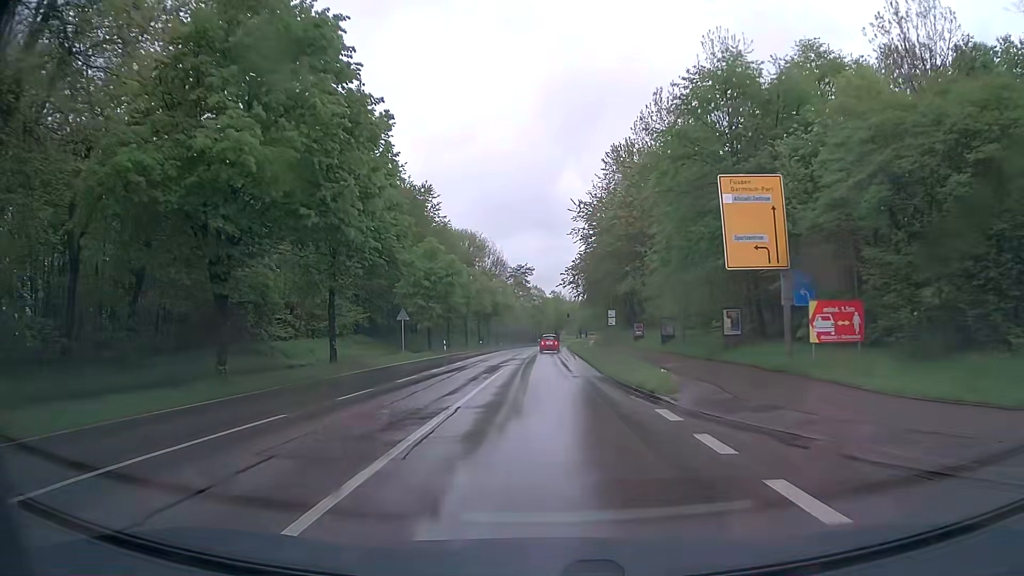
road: secondary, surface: asphalt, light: Day
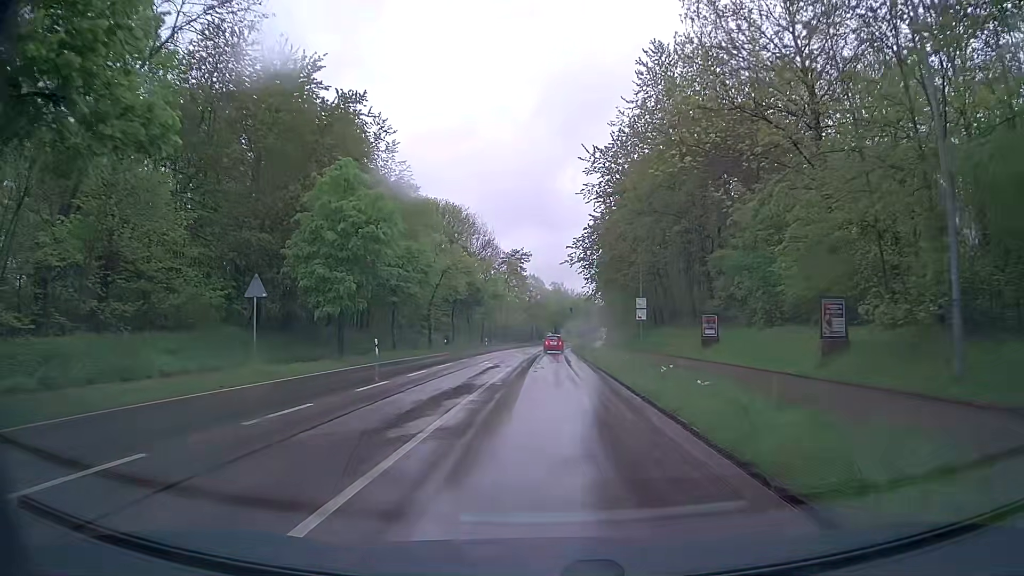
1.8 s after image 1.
(+0.1, +23.0) m; 0°
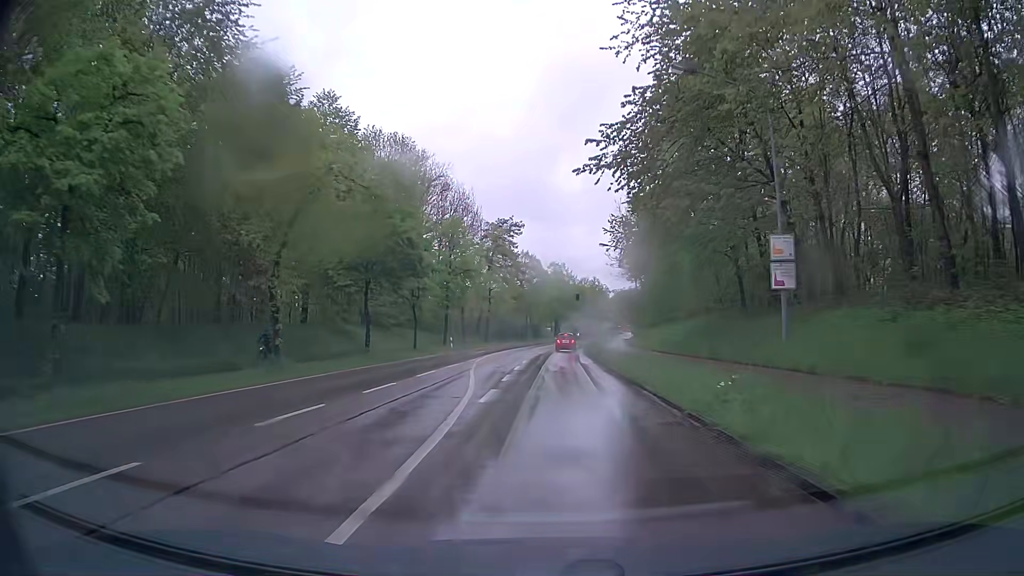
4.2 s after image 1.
(-0.1, +30.3) m; 0°
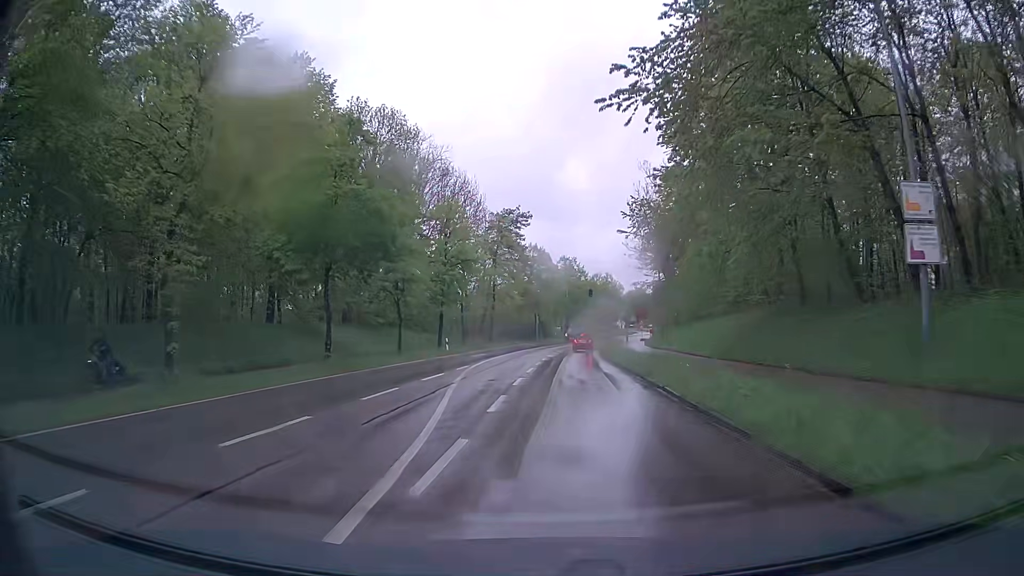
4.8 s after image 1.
(0.0, +7.6) m; 0°
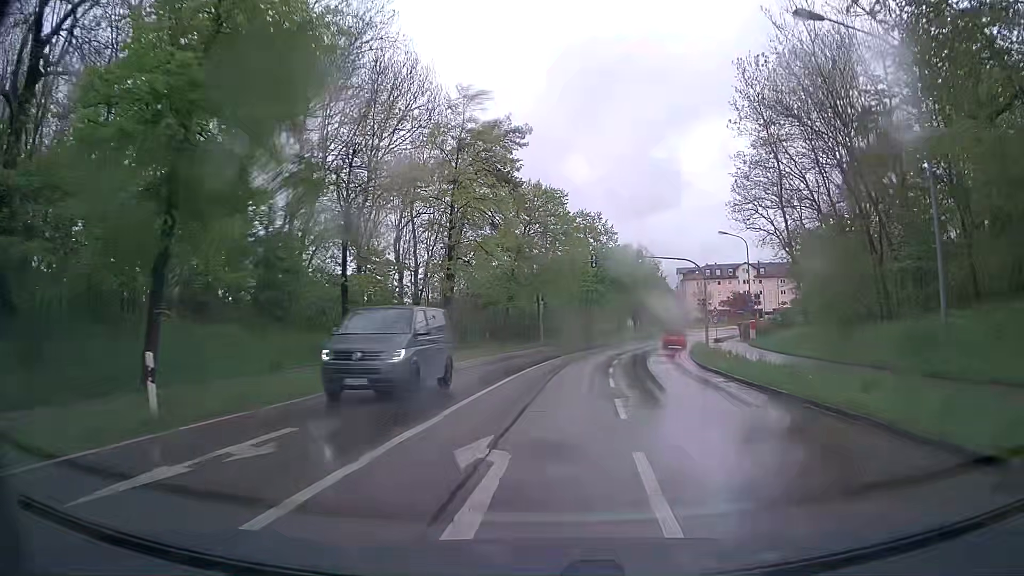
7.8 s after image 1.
(-1.3, +37.1) m; -1°
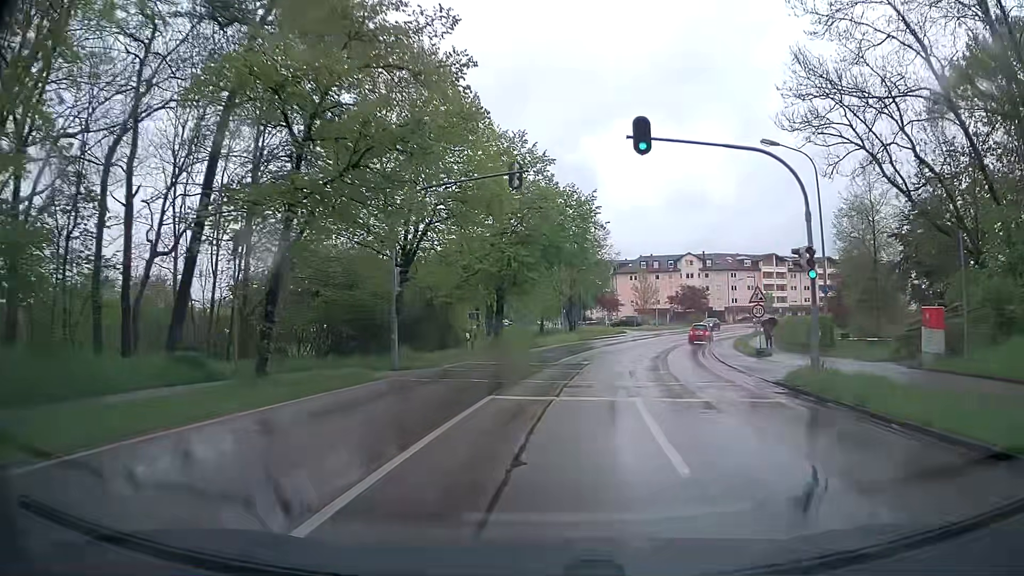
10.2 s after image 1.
(+1.5, +28.1) m; +7°
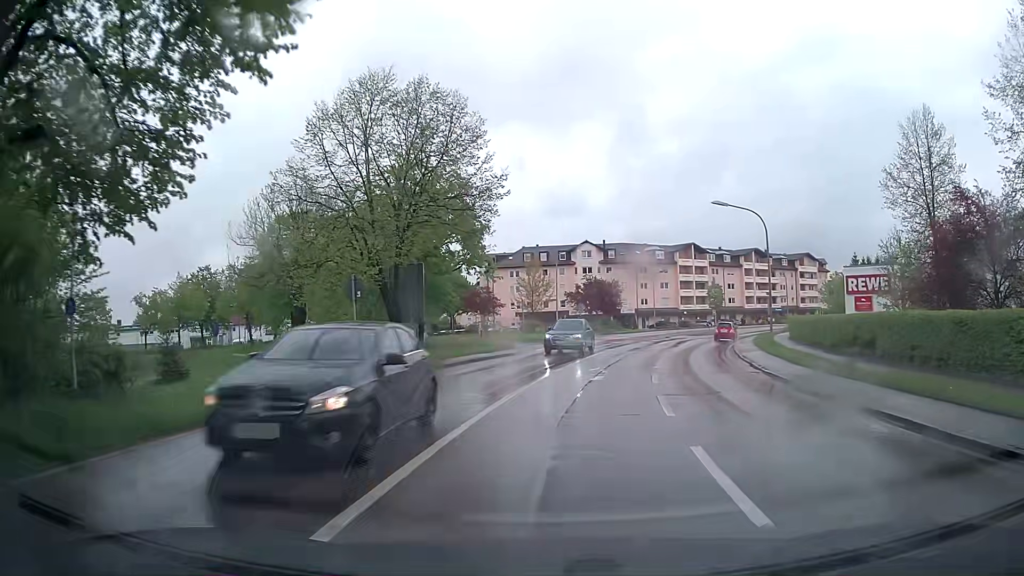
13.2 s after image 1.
(+2.7, +31.5) m; +11°
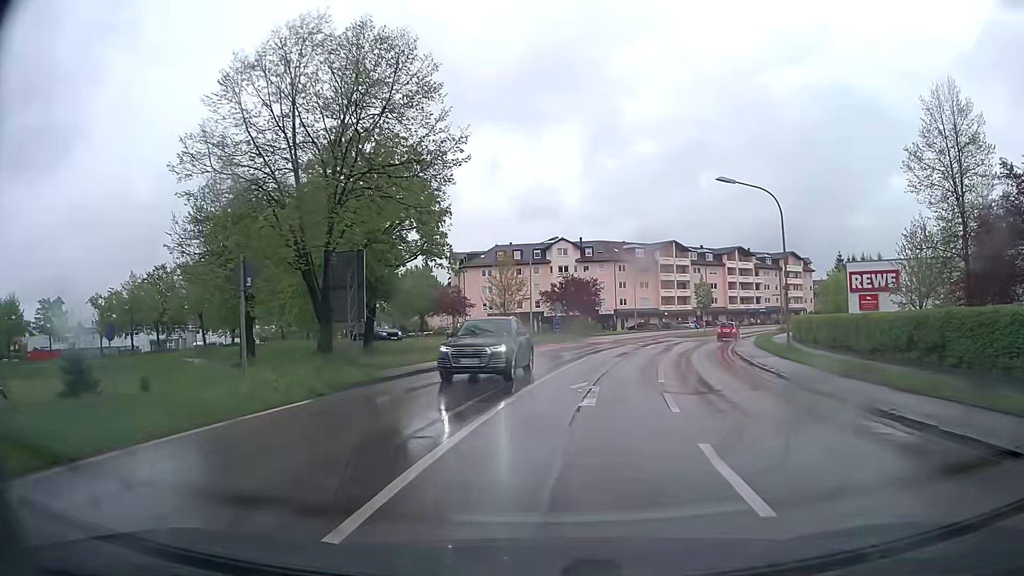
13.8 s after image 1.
(+0.1, +5.7) m; +2°
(0, +10) (+1, +20) (+3, +30) (+5, +39) (+8, +49) (+3, +57) (-7, +60) (-15, +64) (-22, +72) (-32, +74) m
